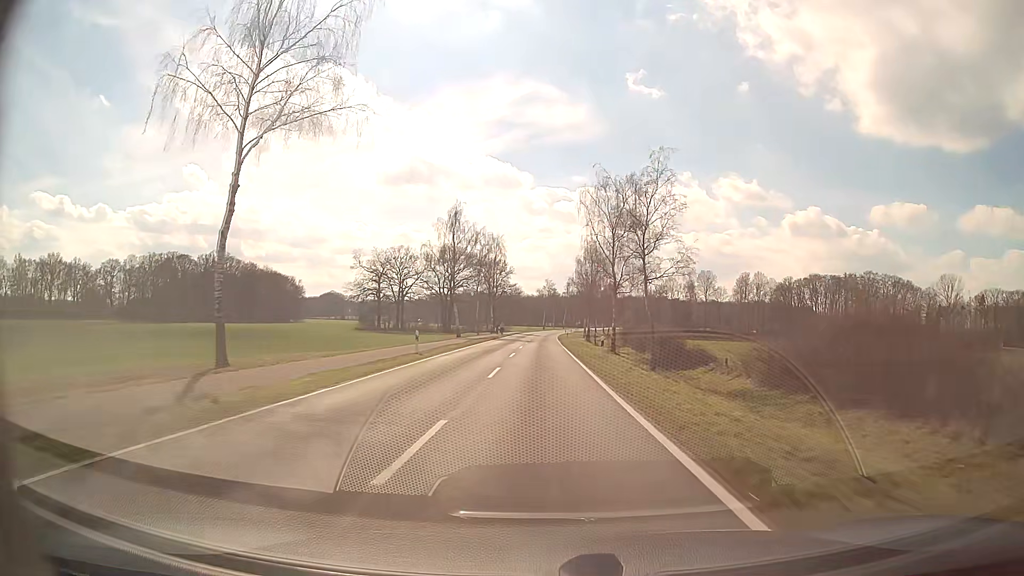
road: secondary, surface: asphalt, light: Day
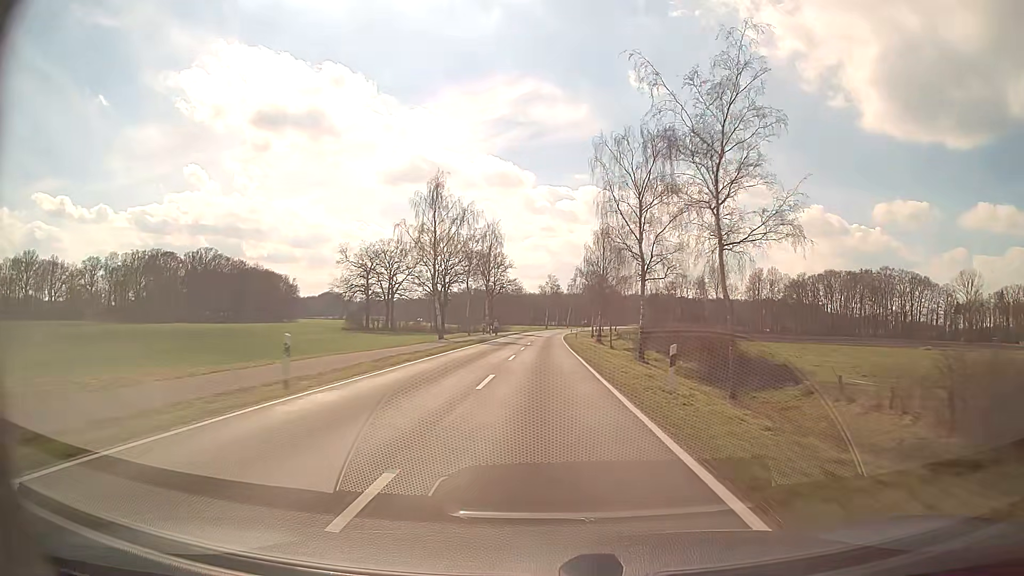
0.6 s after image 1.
(0.0, +15.7) m; 0°
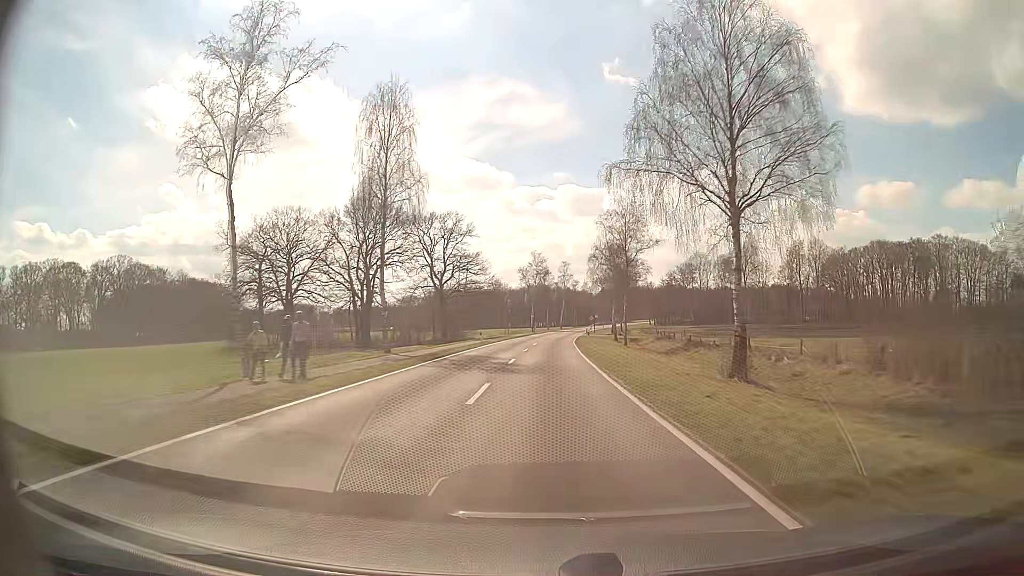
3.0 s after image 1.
(+0.2, +64.4) m; +1°
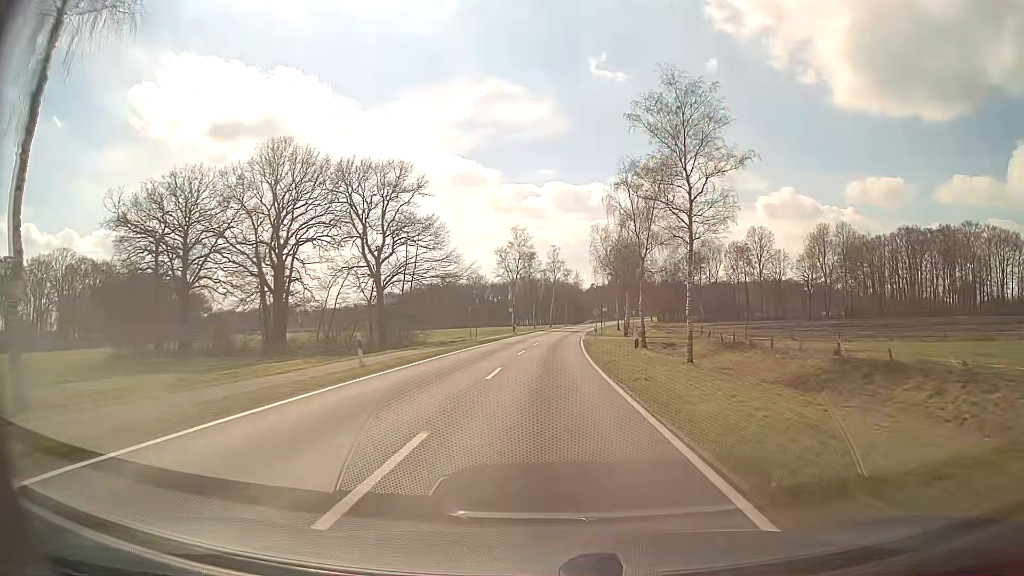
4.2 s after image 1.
(+0.4, +32.1) m; +1°
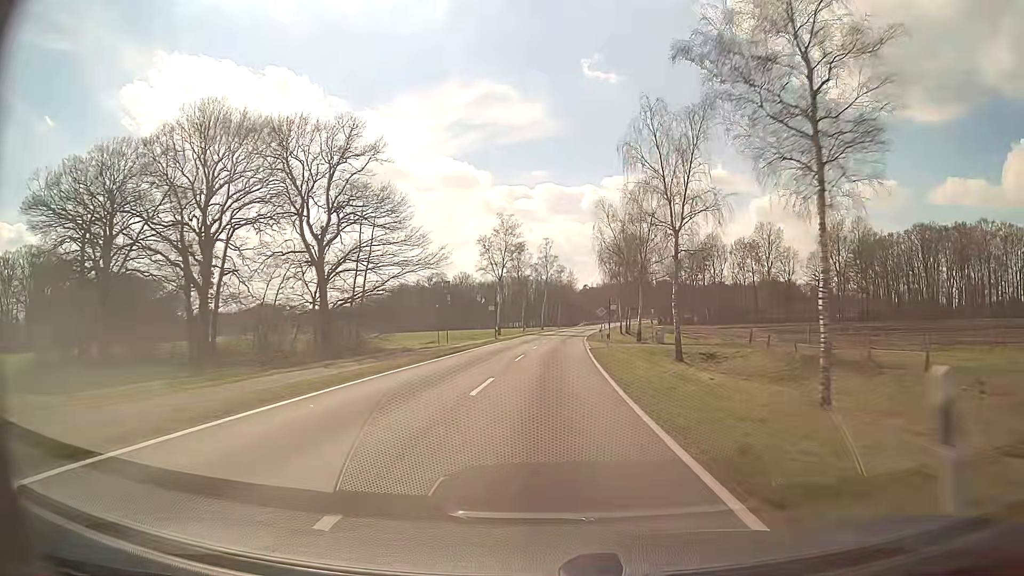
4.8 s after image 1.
(+0.1, +16.0) m; 0°
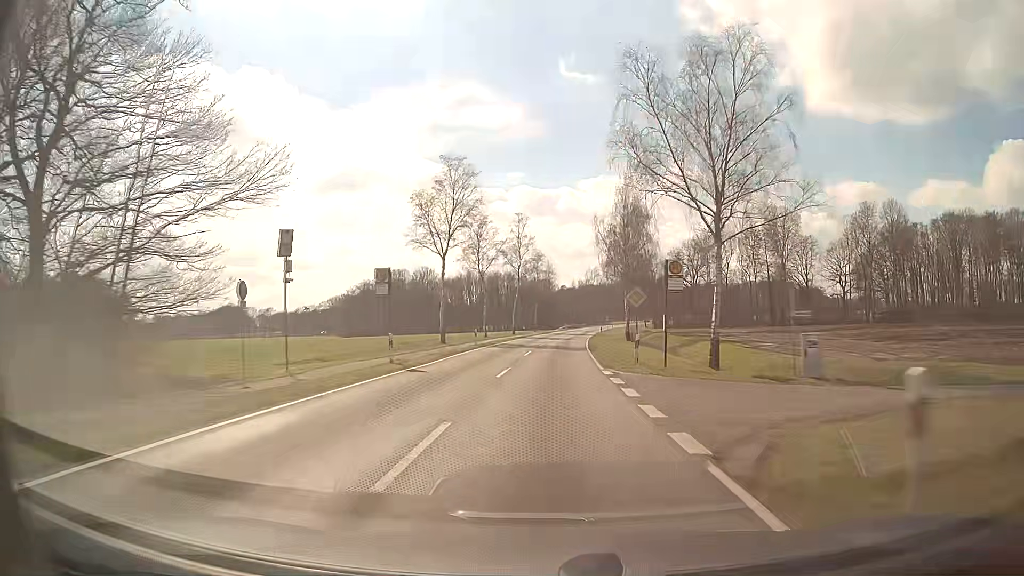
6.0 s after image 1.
(+0.7, +31.9) m; +2°
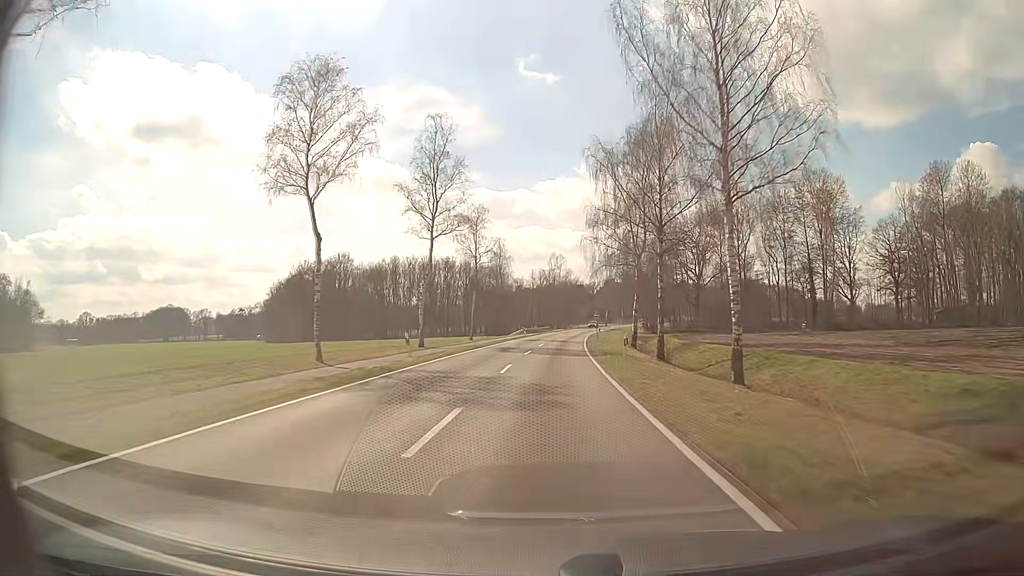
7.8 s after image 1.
(+1.5, +47.5) m; +4°
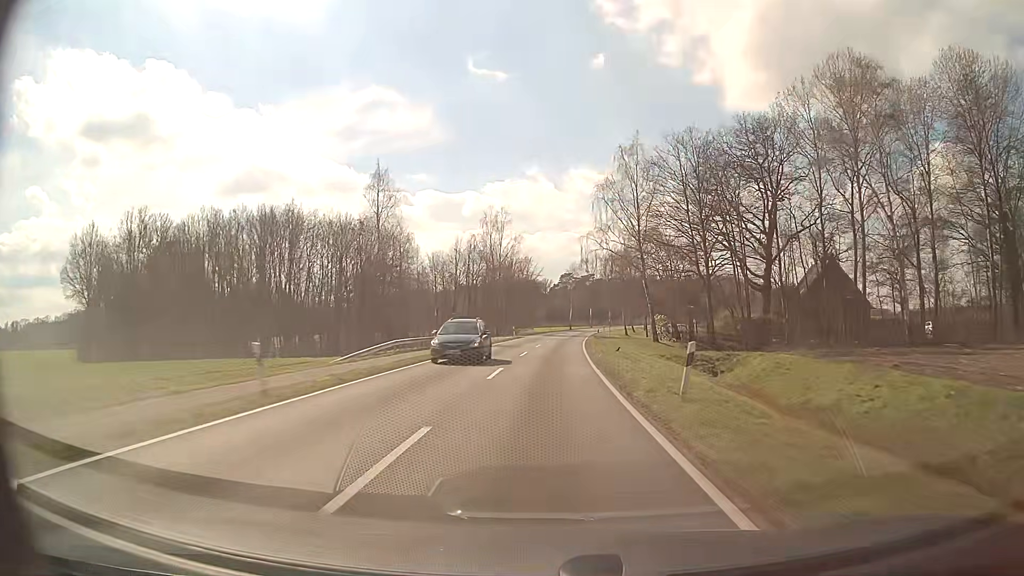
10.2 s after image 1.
(+2.4, +63.0) m; +4°
(0, +10) (0, +20) (+1, +30) (+1, +40) (+1, +50) (+2, +60) (+3, +70) (+4, +80) (+5, +90) (+6, +100) m
